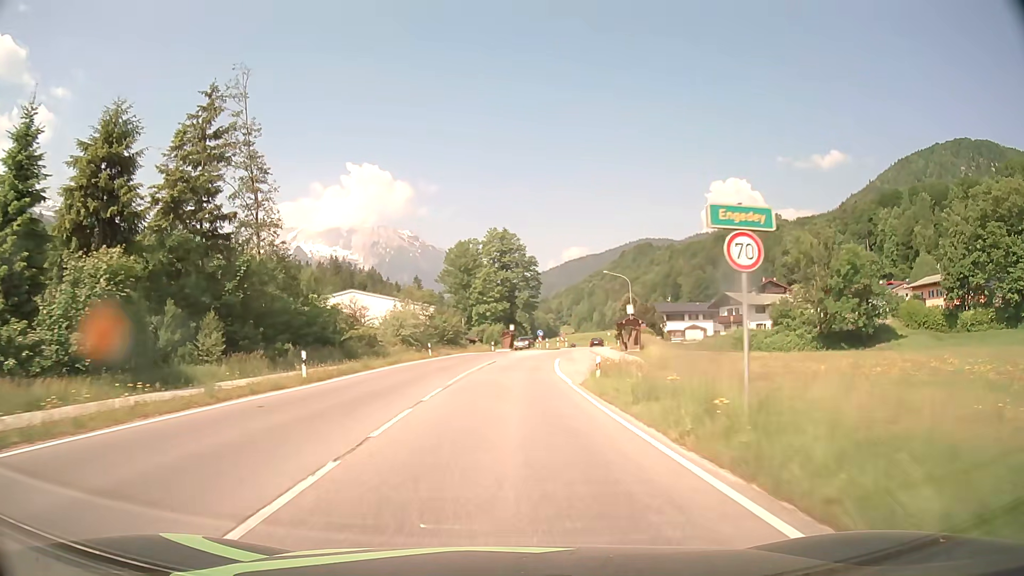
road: primary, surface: asphalt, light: Day
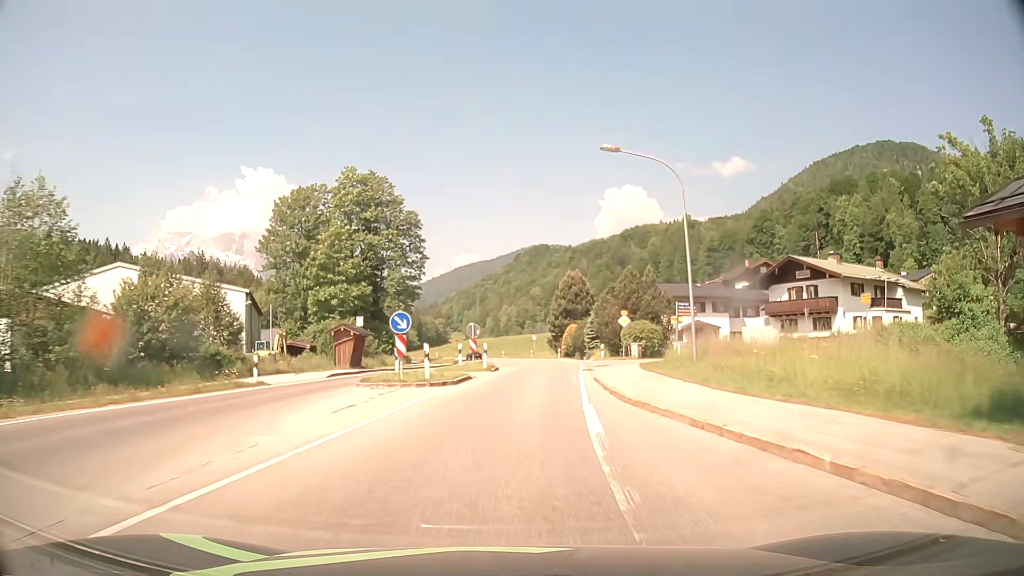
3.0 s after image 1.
(+3.3, +52.7) m; +9°
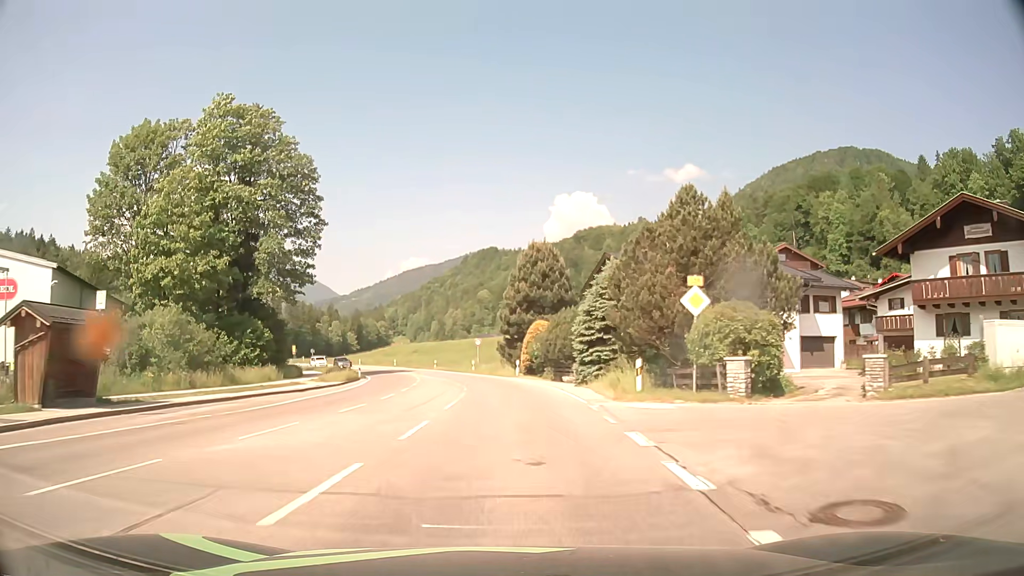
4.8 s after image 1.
(+1.3, +27.7) m; +4°
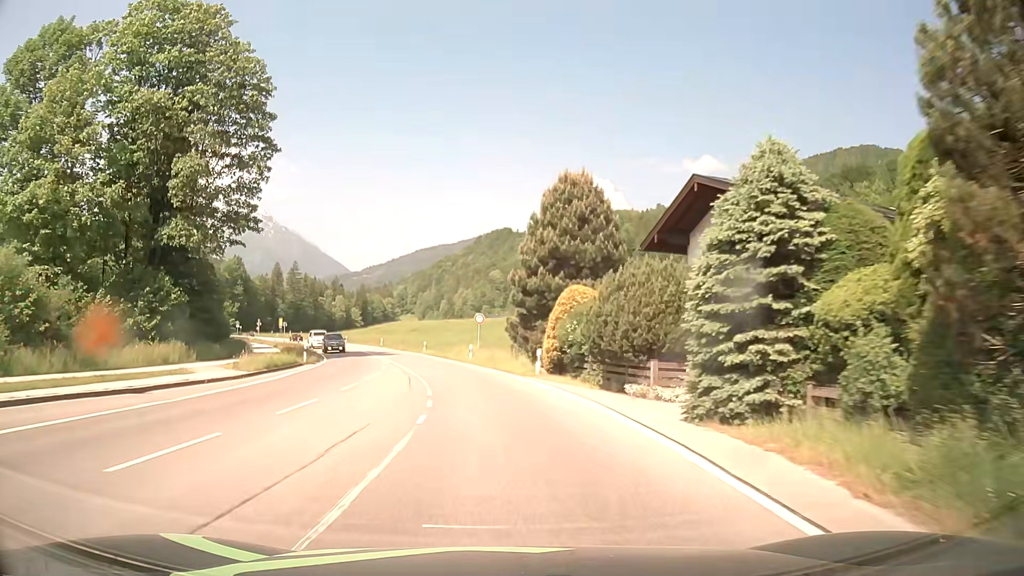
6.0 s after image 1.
(-0.1, +17.2) m; -1°
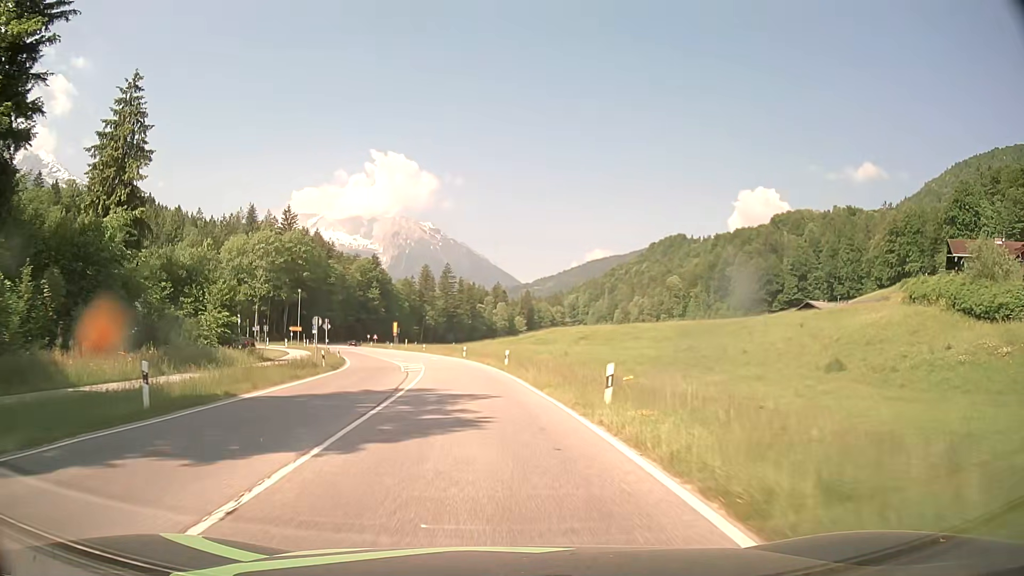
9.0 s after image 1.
(-5.1, +42.5) m; -14°
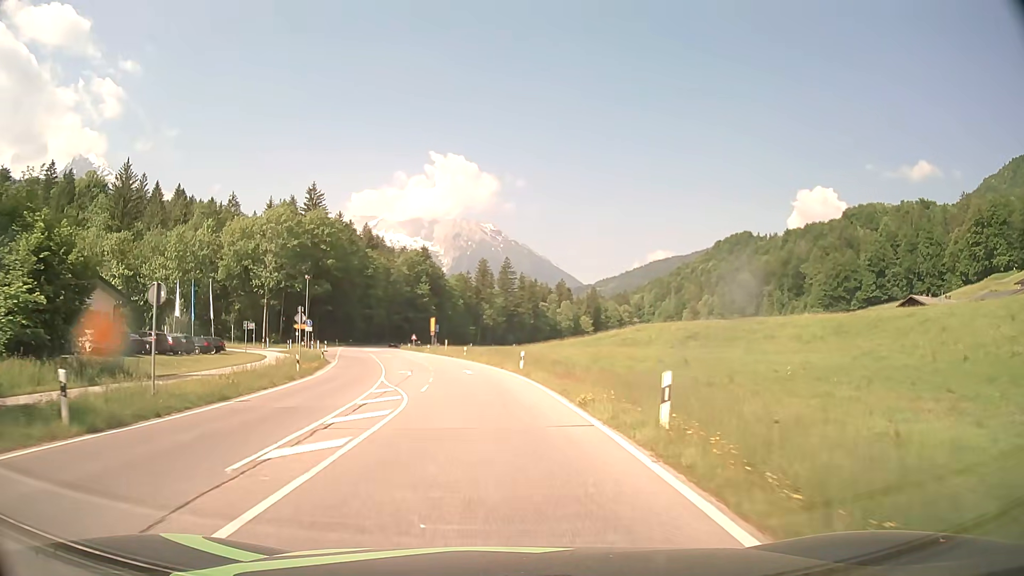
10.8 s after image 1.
(-1.4, +26.1) m; -6°
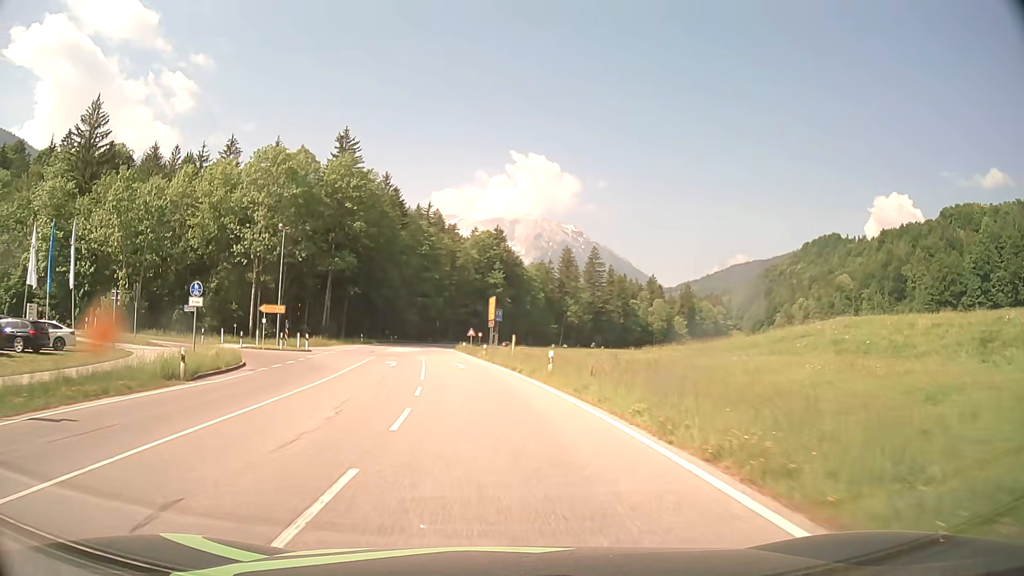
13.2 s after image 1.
(-2.0, +34.4) m; -6°
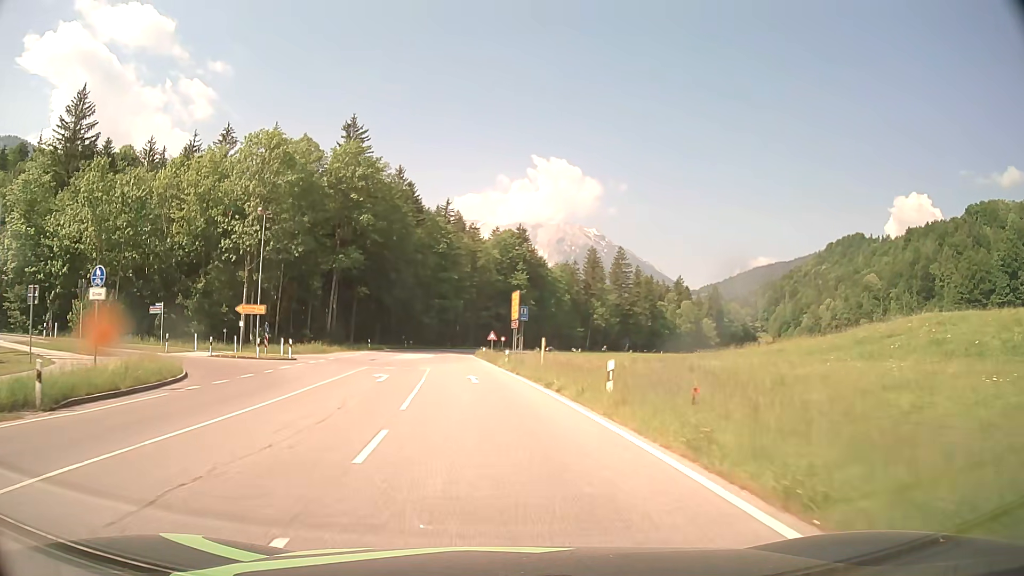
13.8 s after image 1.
(-0.1, +8.7) m; -2°
(0, +10) (-1, +20) (-2, +30) (-3, +40) (-4, +50) (-5, +60) (-5, +70) (-6, +80) (-6, +90) (-5, +100) m
